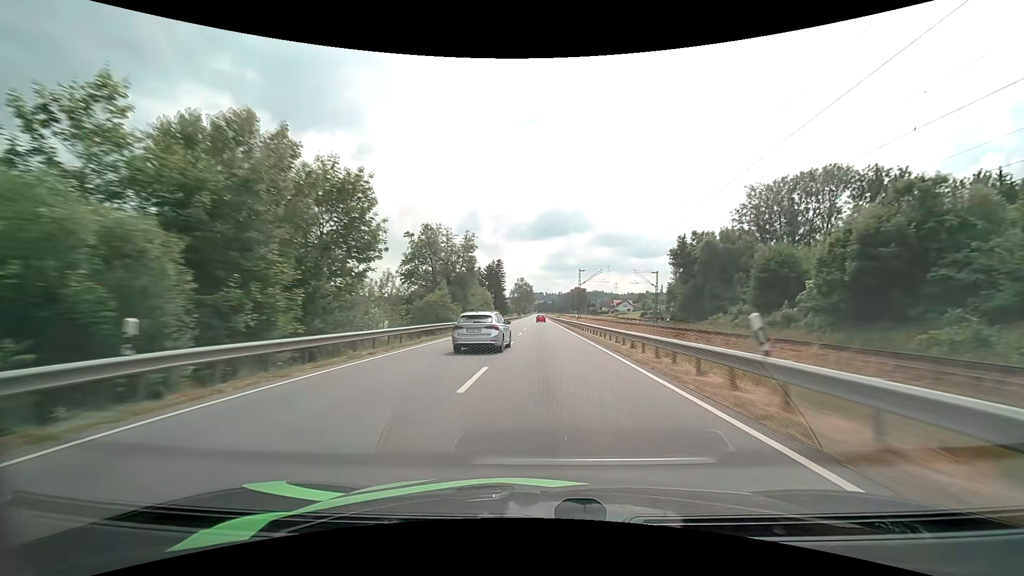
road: primary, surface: asphalt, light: Day
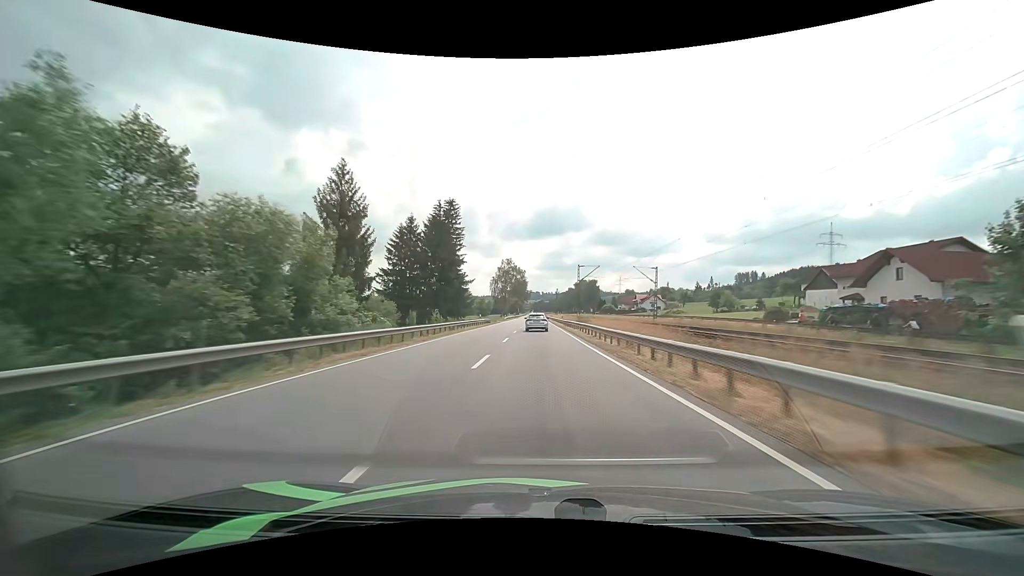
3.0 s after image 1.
(+0.7, +80.7) m; 0°
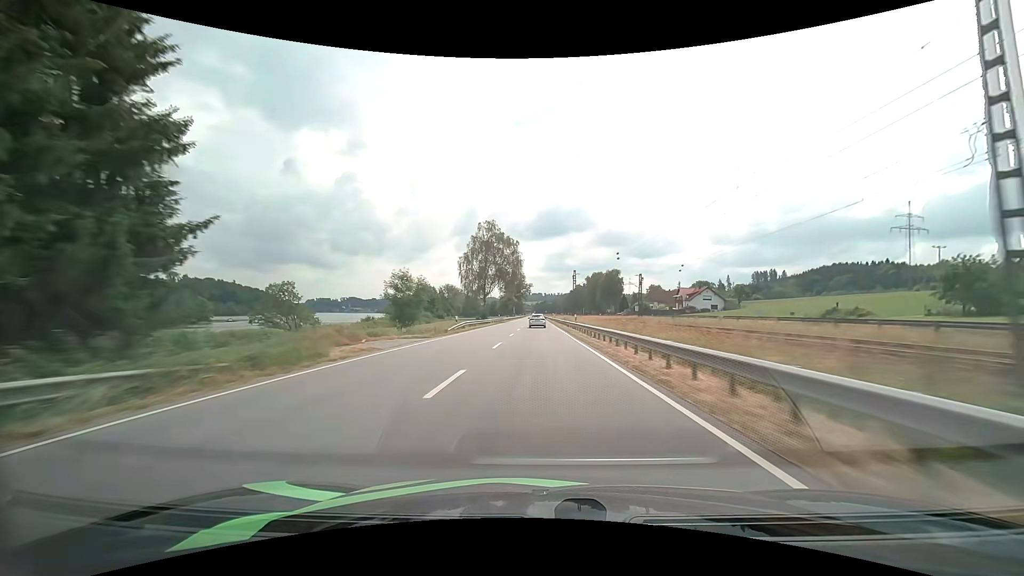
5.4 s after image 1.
(+0.3, +64.9) m; 0°
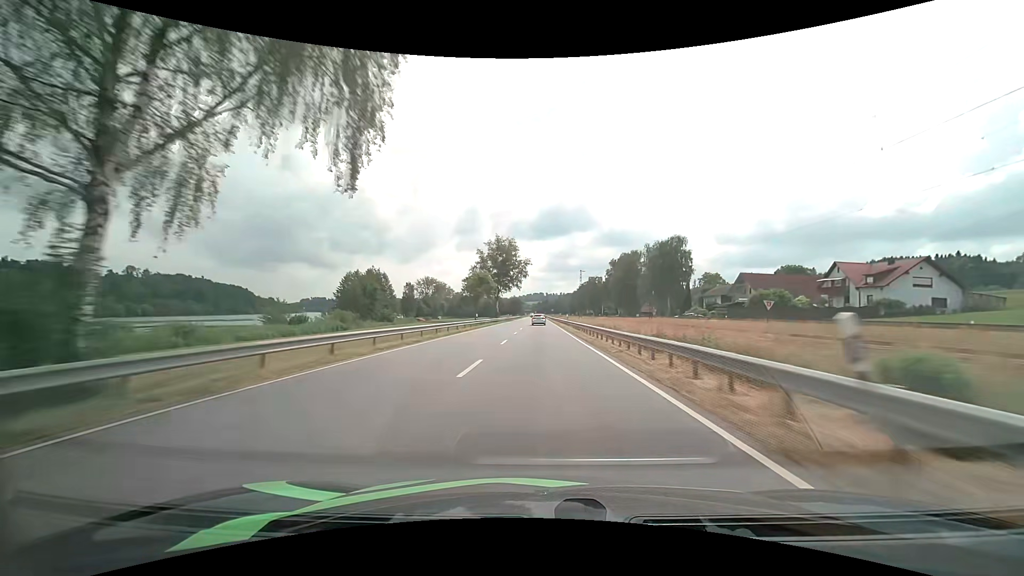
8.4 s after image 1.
(-0.6, +81.8) m; 0°
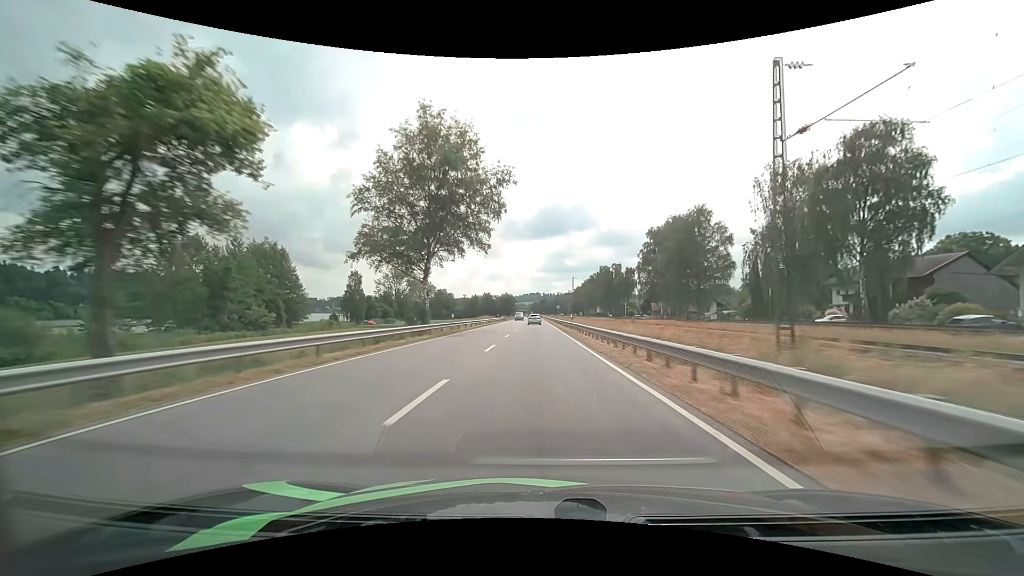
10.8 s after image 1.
(+0.1, +64.8) m; 0°
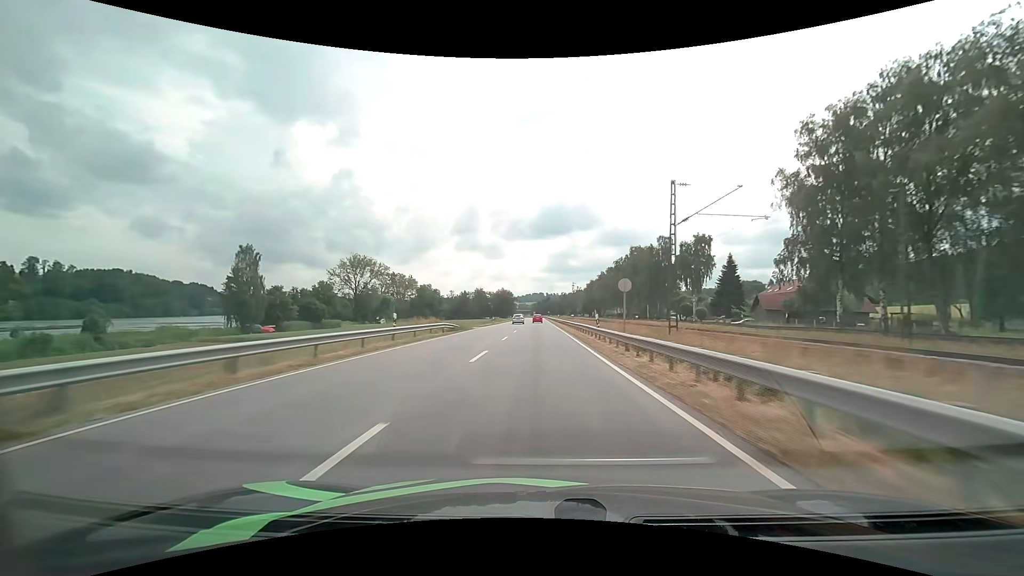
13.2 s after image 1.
(-0.3, +64.6) m; 0°
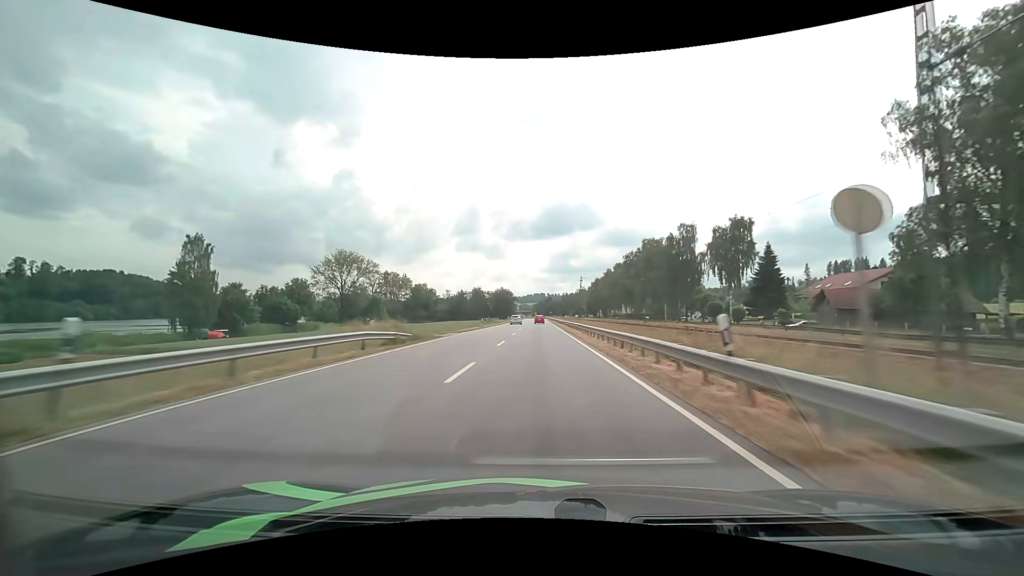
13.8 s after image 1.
(0.0, +16.2) m; 0°
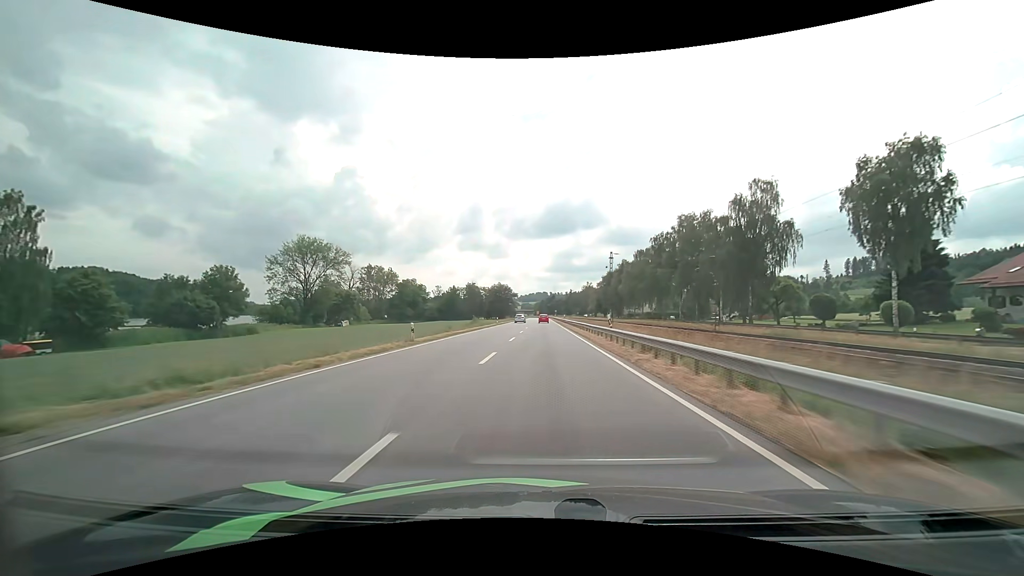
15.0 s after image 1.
(-0.1, +32.5) m; 0°
(0, +10) (0, +20) (0, +30) (0, +40) (0, +50) (0, +60) (0, +70) (+1, +80) (+1, +90) (+1, +100) m
